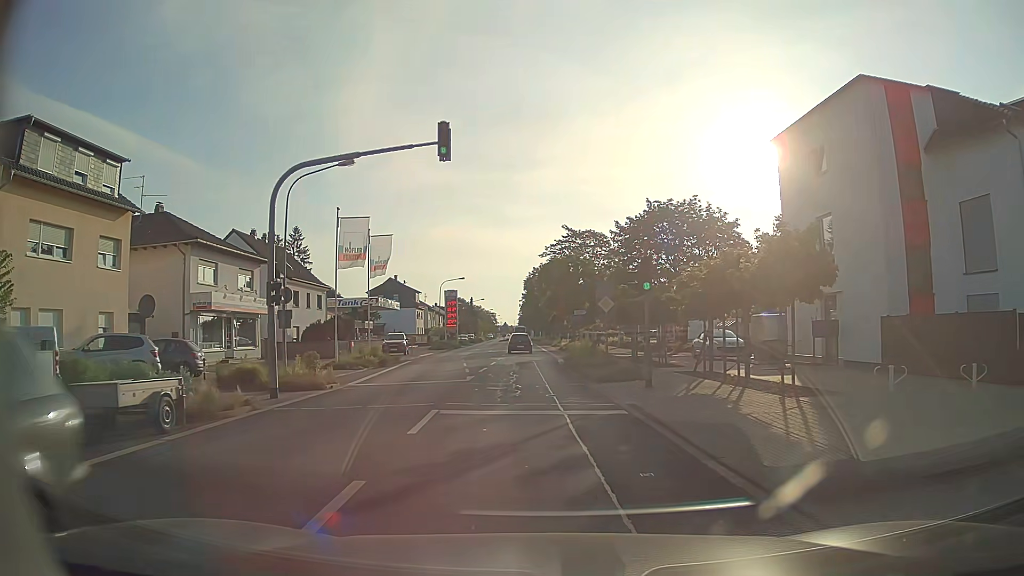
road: tertiary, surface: asphalt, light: Day
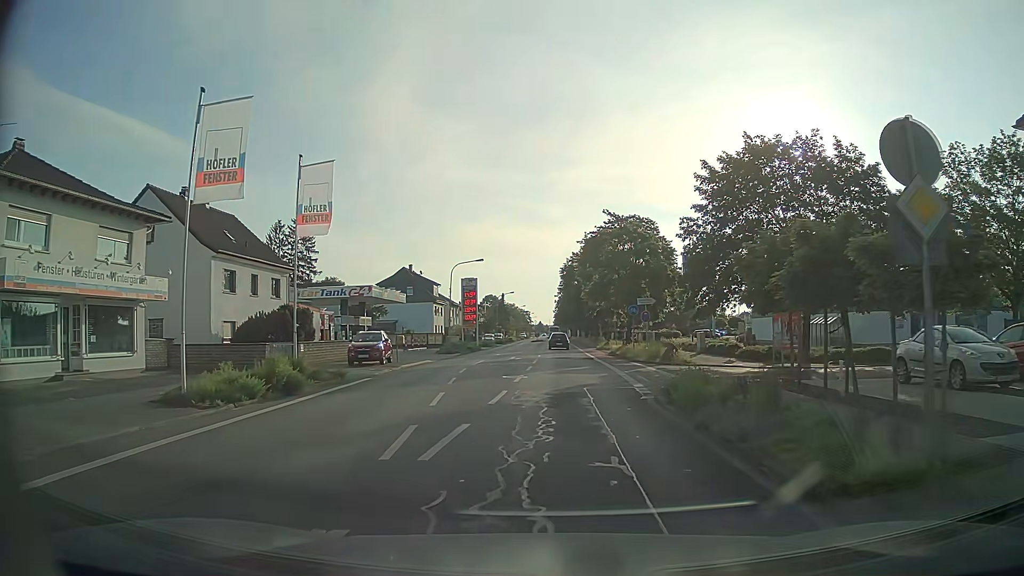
(-0.6, +17.8) m; -3°
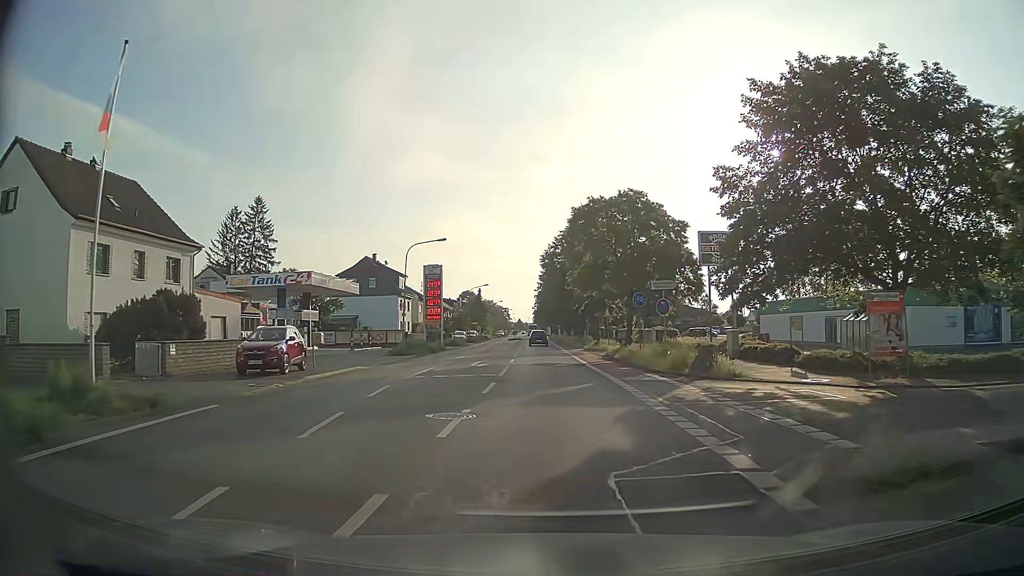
(+0.2, +10.9) m; +2°
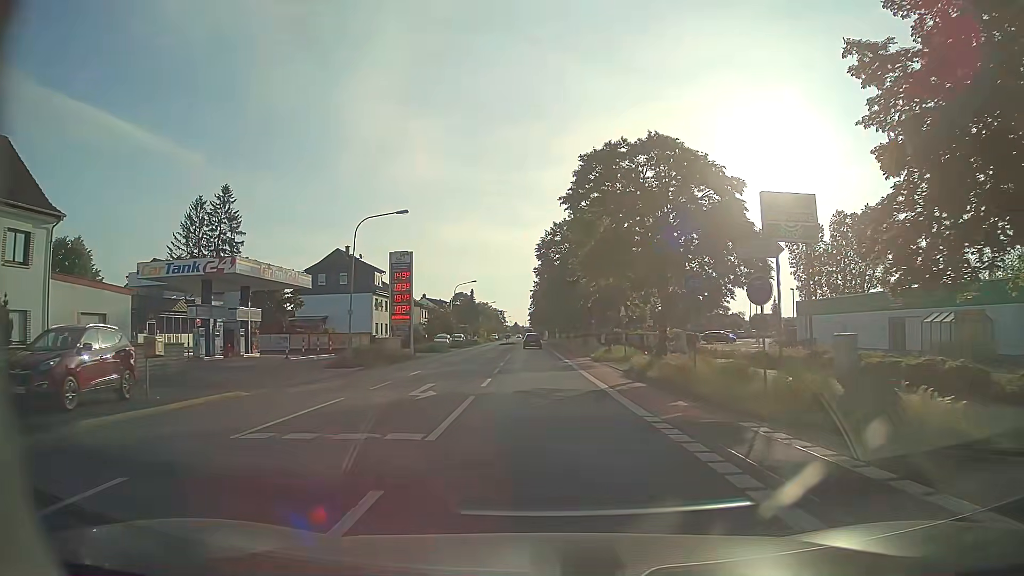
(+0.1, +11.9) m; +1°
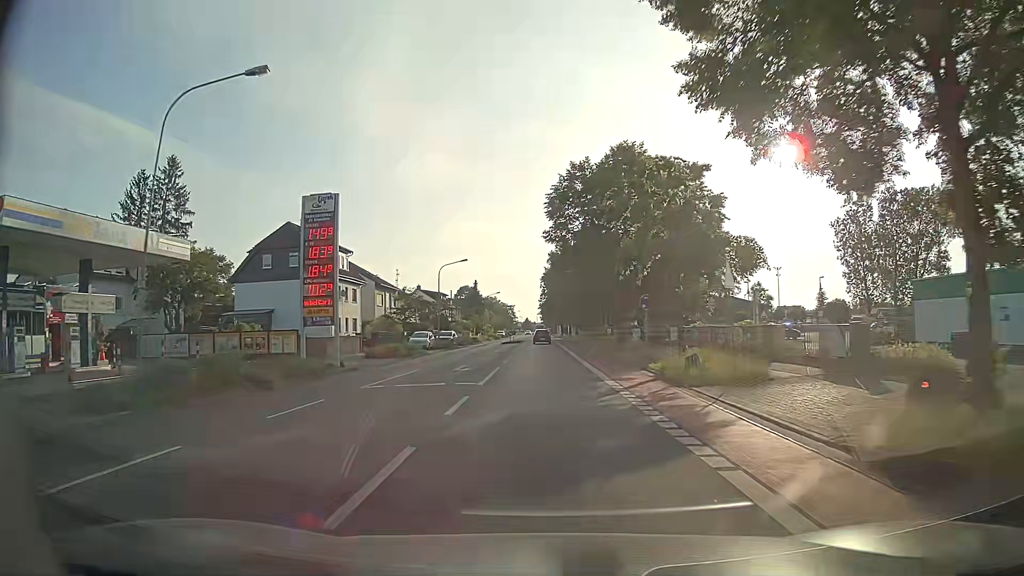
(-0.3, +19.4) m; -2°
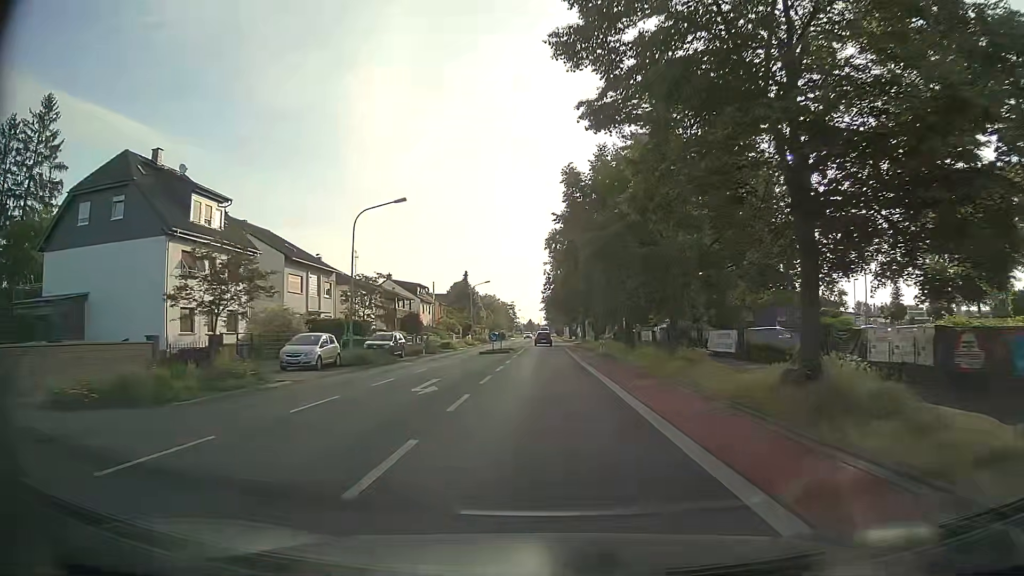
(+0.2, +27.8) m; 0°
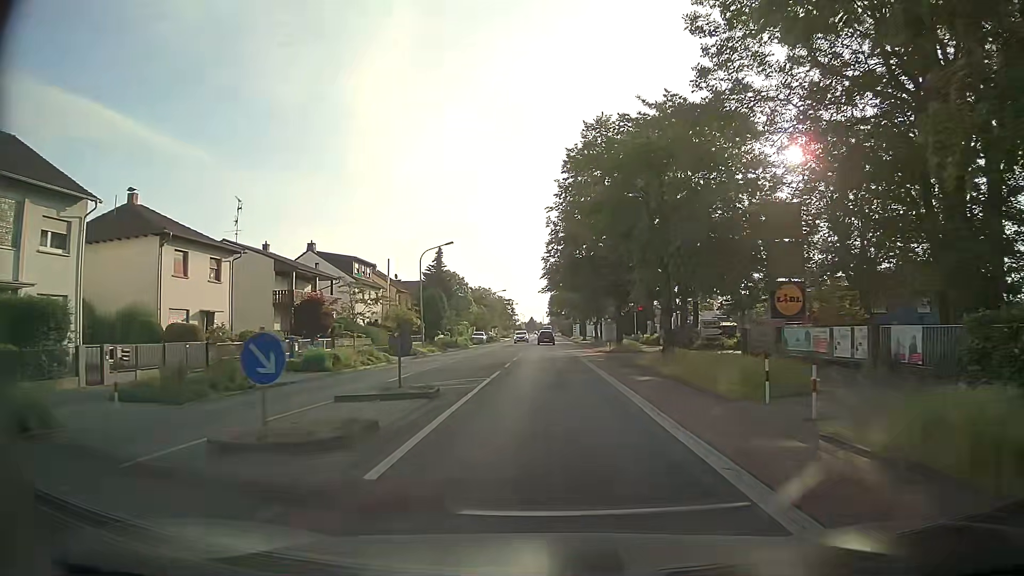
(0.0, +35.4) m; -1°
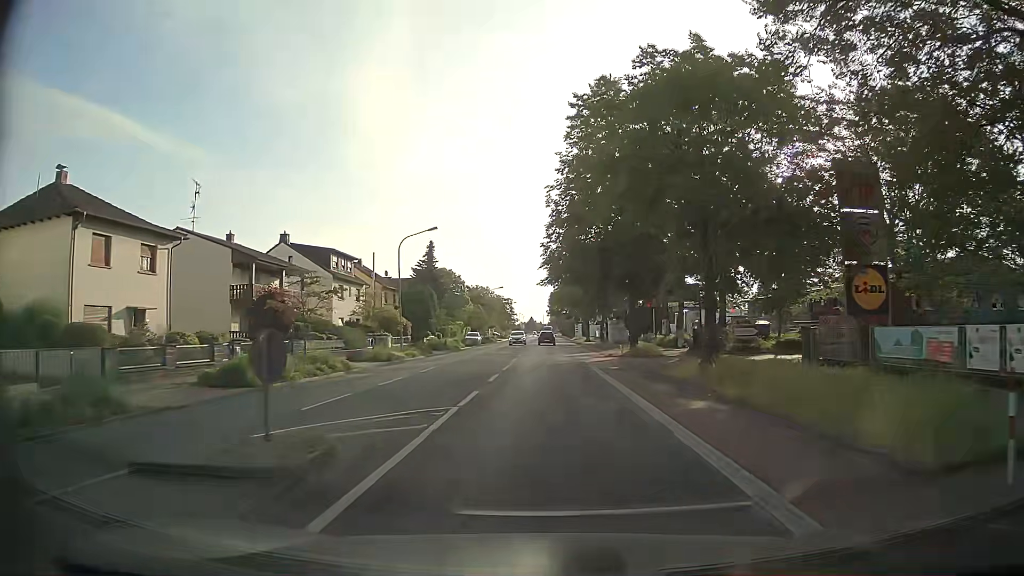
(+0.1, +7.1) m; +1°
(0, +10) (0, +20) (0, +30) (0, +40) (0, +50) (0, +60) (0, +70) (0, +80) (0, +90) (0, +100) m
